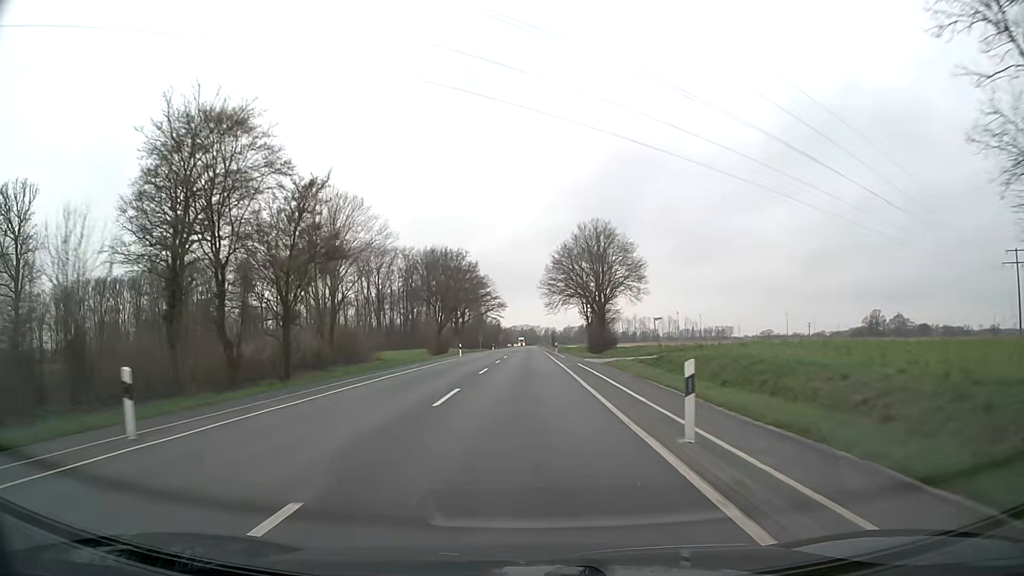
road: secondary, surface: asphalt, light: Day
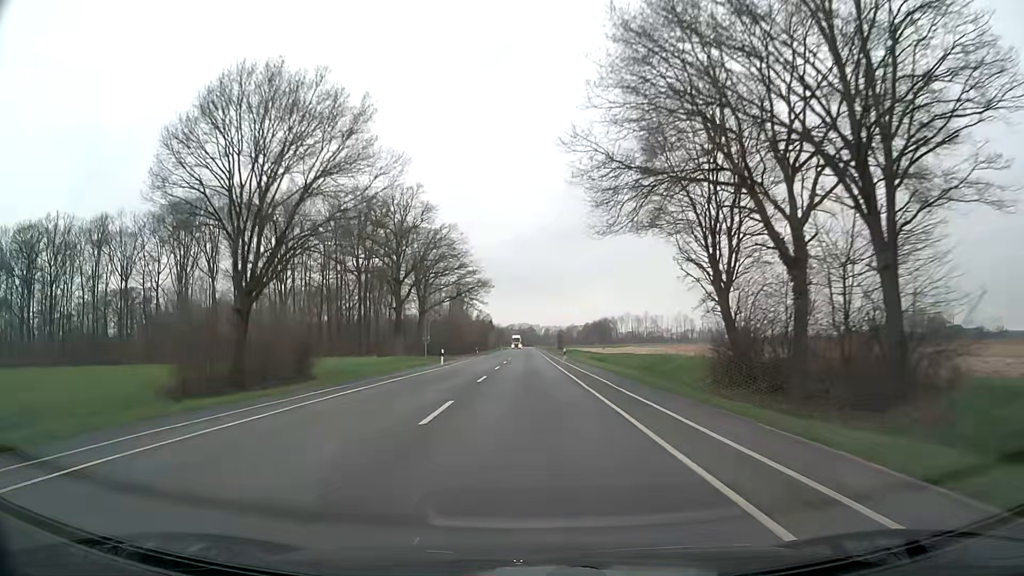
(+0.1, +63.0) m; 0°
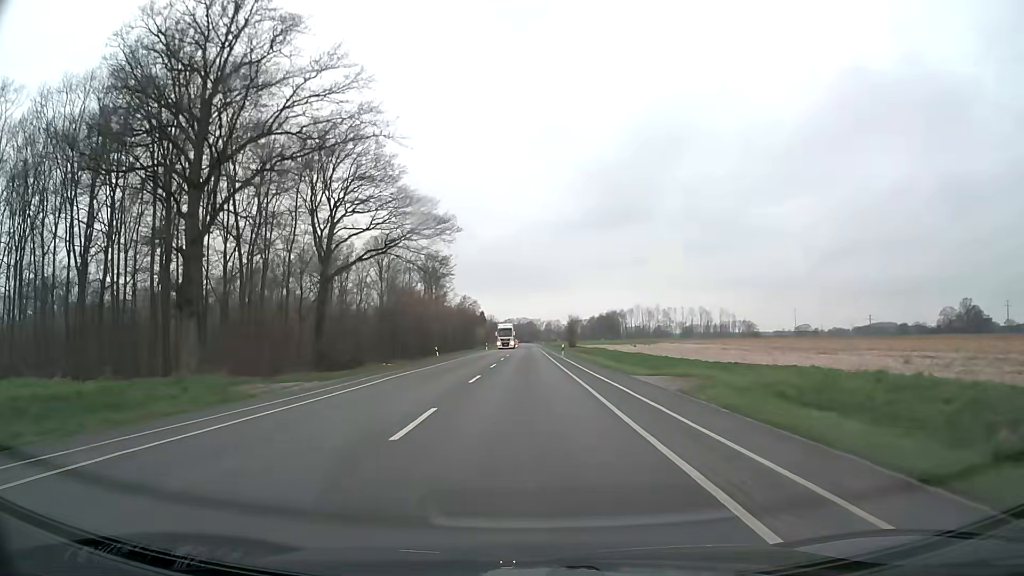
(+0.2, +50.4) m; 0°
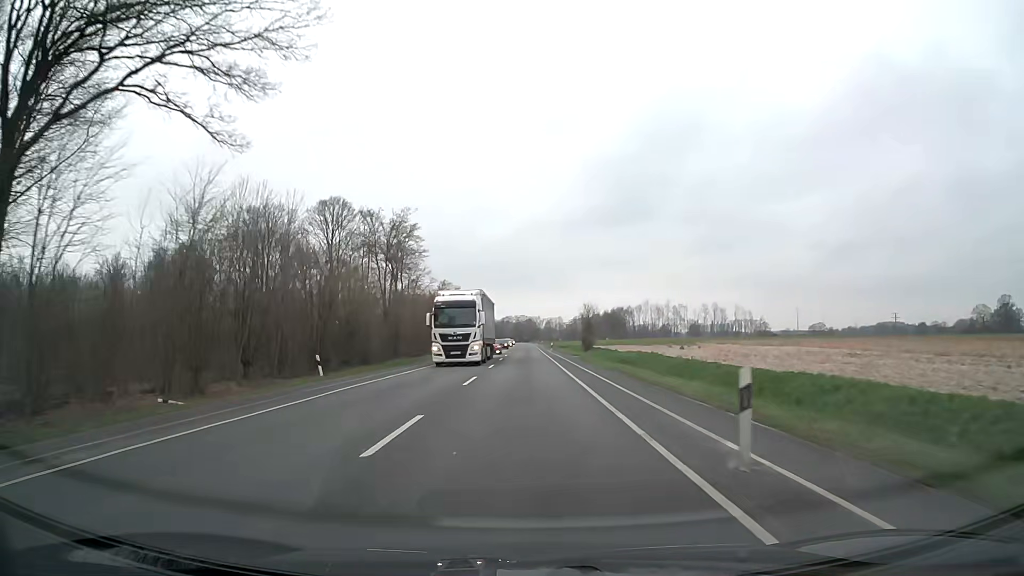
(0.0, +37.7) m; 0°
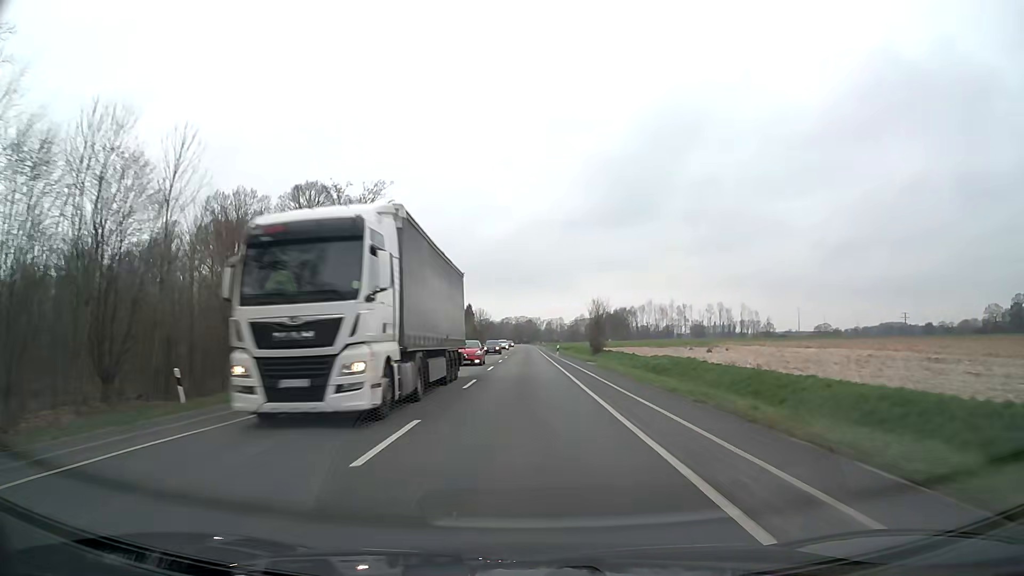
(0.0, +12.5) m; 0°
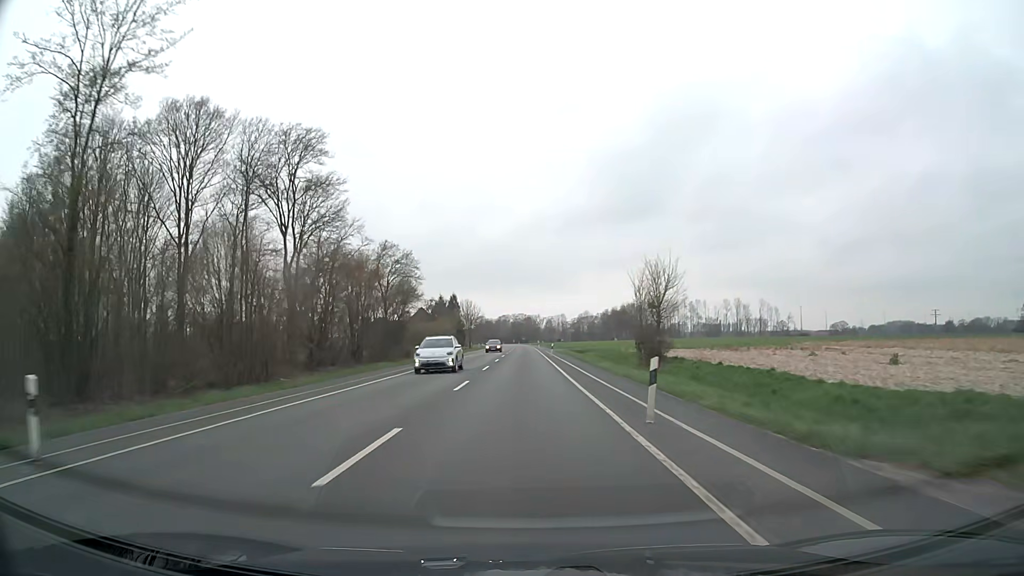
(+0.2, +37.6) m; 0°
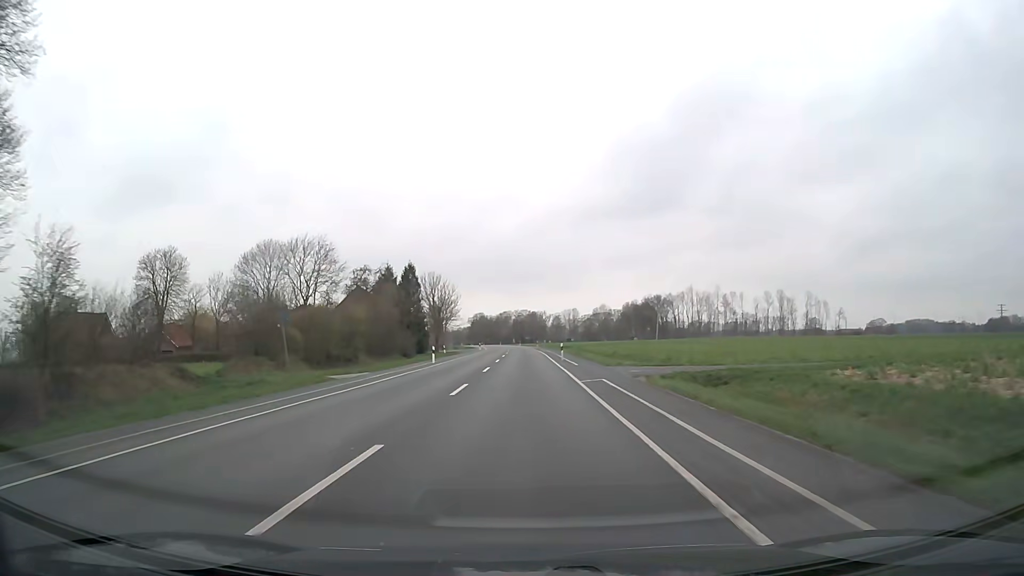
(0.0, +62.6) m; 0°
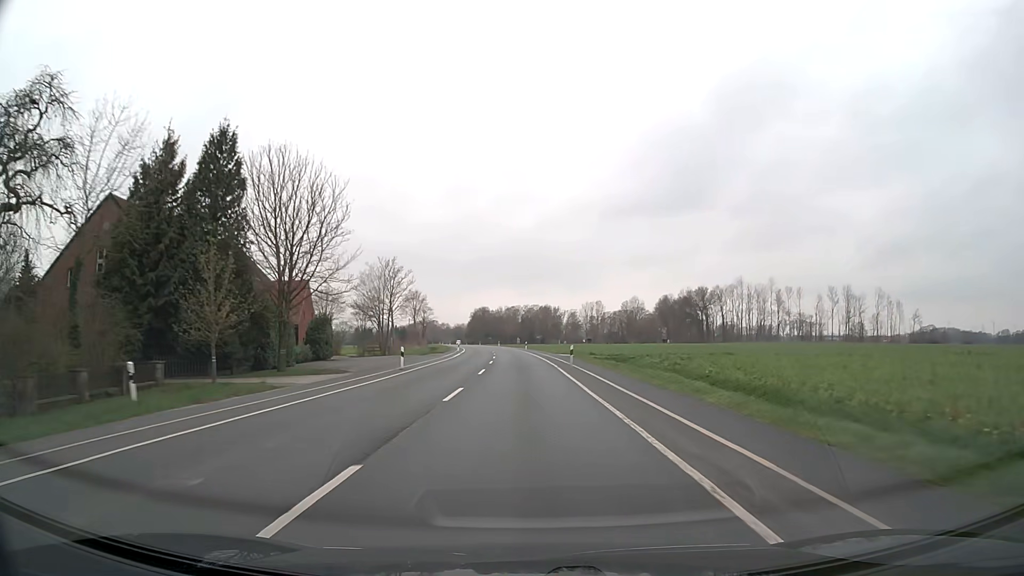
(-0.4, +62.4) m; -1°
(0, +10) (0, +20) (0, +30) (-1, +40) (-1, +50) (-1, +60) (-2, +70) (-3, +80) (-3, +90) (-4, +100) m
